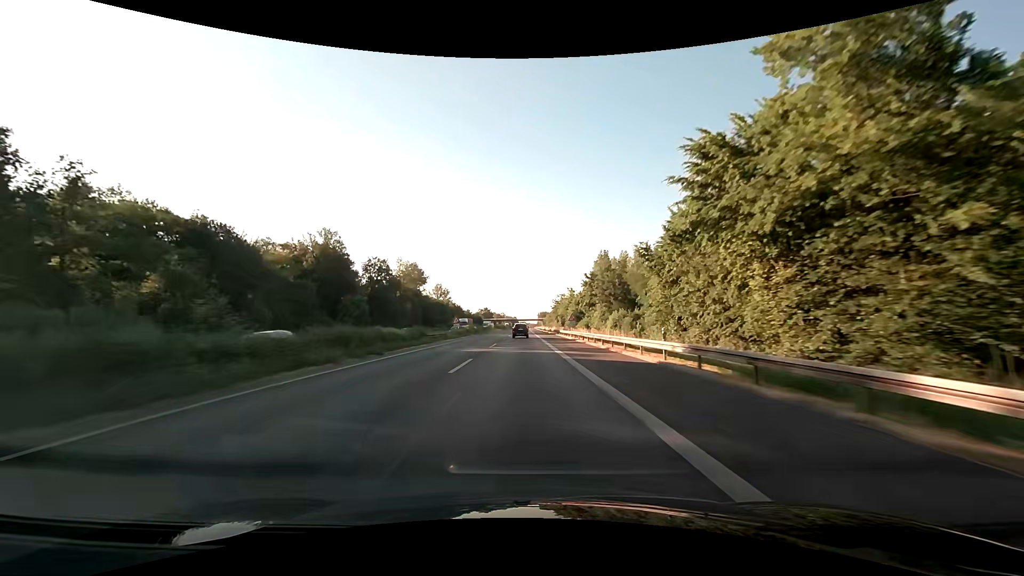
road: motorway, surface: asphalt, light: Day
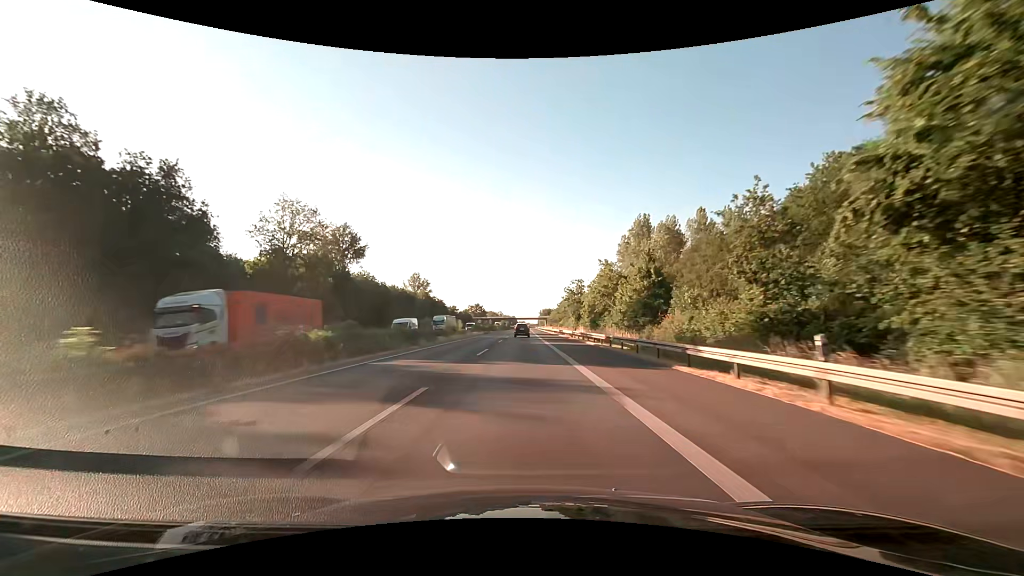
(+0.1, +63.2) m; 0°
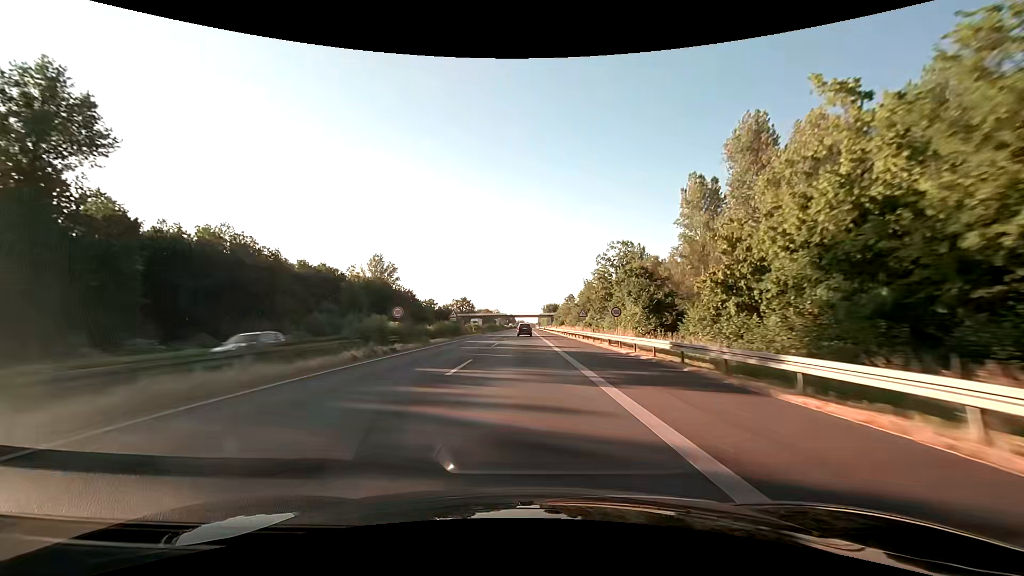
(-0.1, +63.2) m; 0°
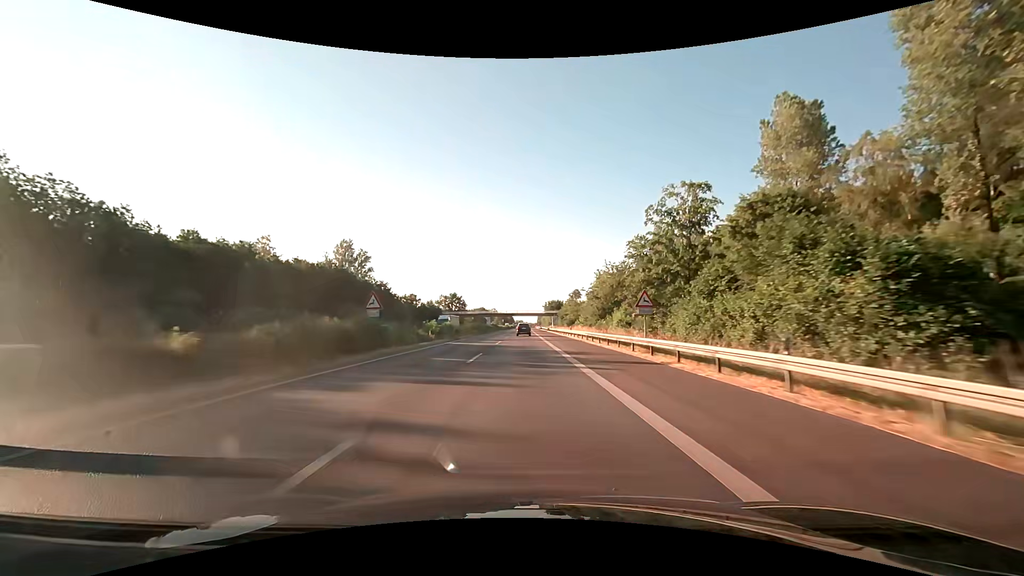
(+0.1, +31.6) m; 0°
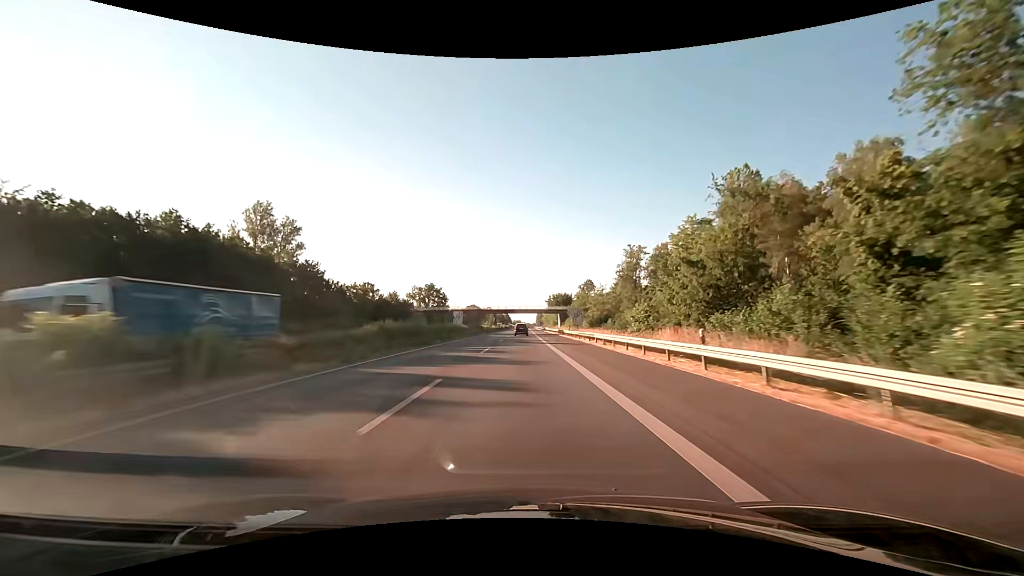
(+0.1, +47.3) m; 0°
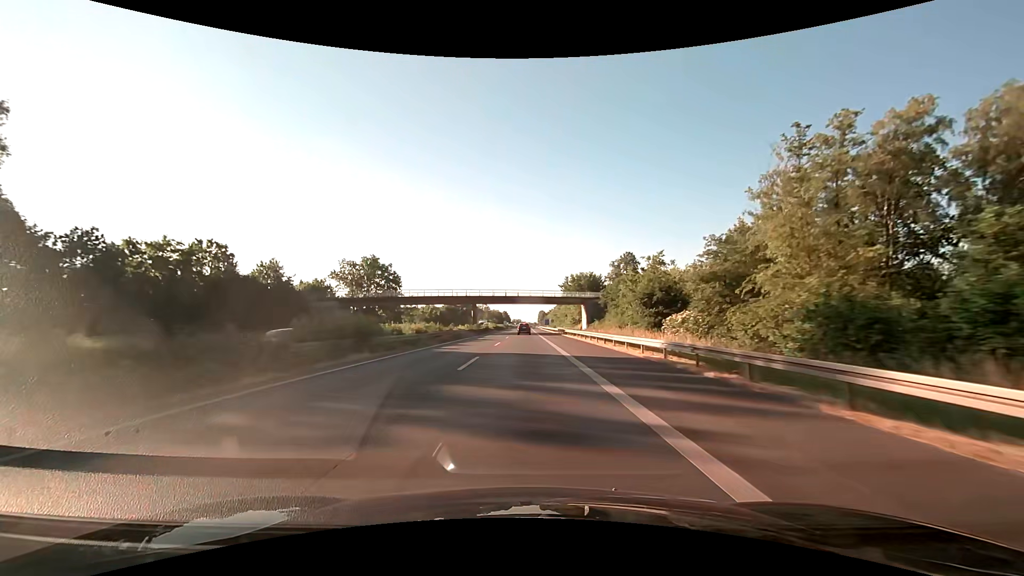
(0.0, +63.2) m; 0°
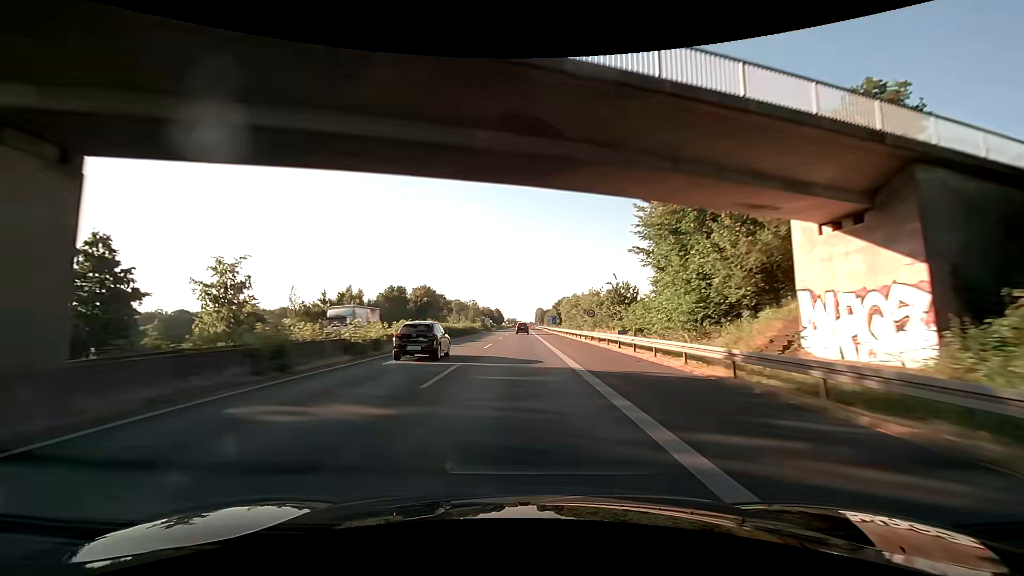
(+0.4, +75.7) m; 0°
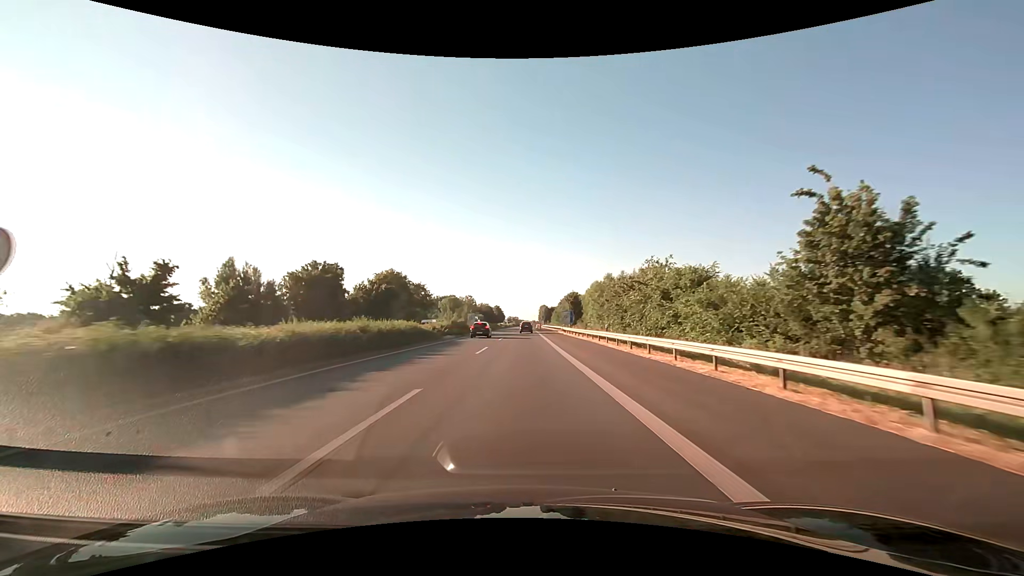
(0.0, +42.3) m; 0°
(0, +10) (0, +20) (0, +30) (0, +40) (0, +50) (0, +60) (0, +70) (0, +80) (0, +90) (0, +100) m
